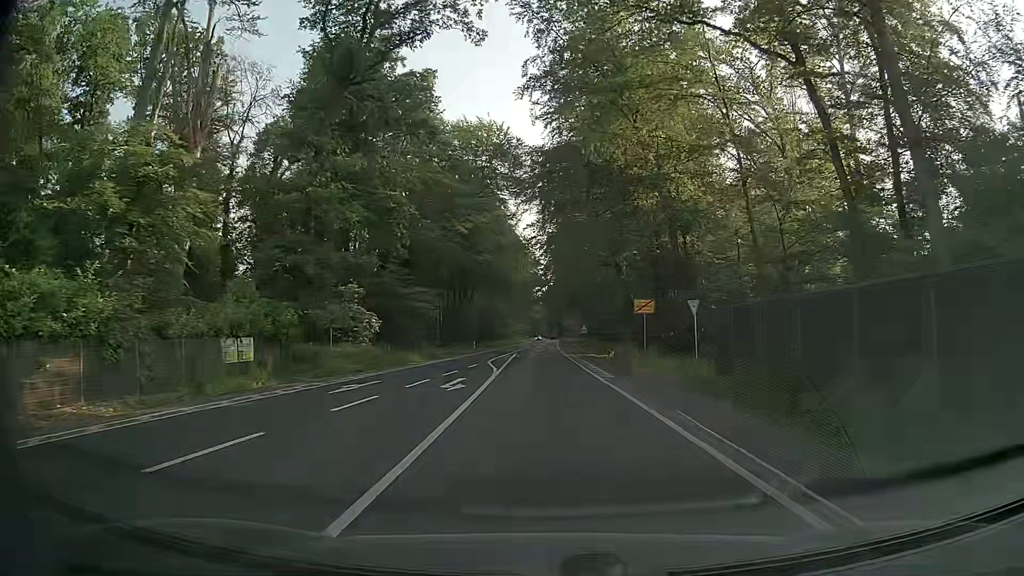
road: secondary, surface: asphalt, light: Day
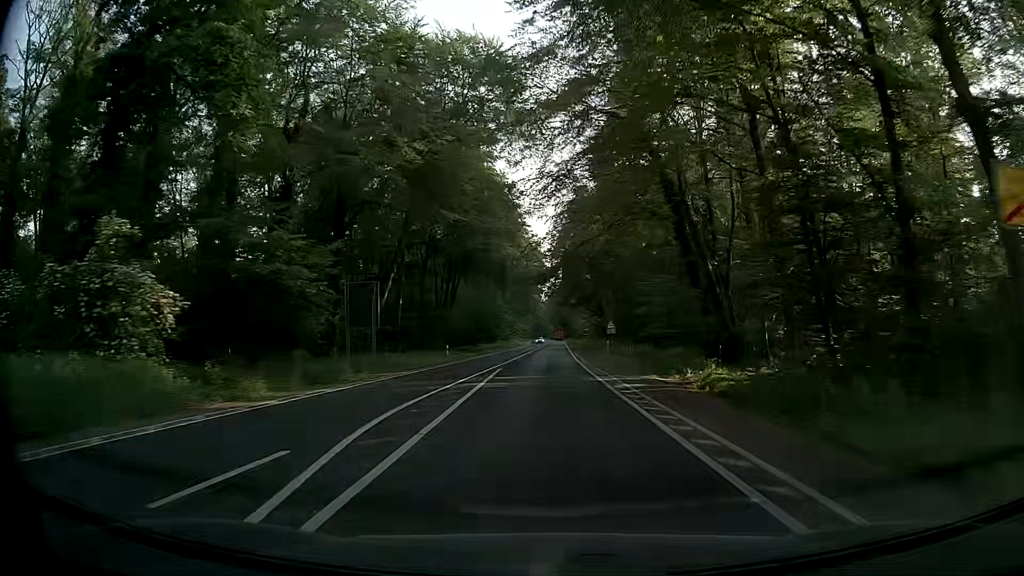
(-0.2, +25.7) m; -1°
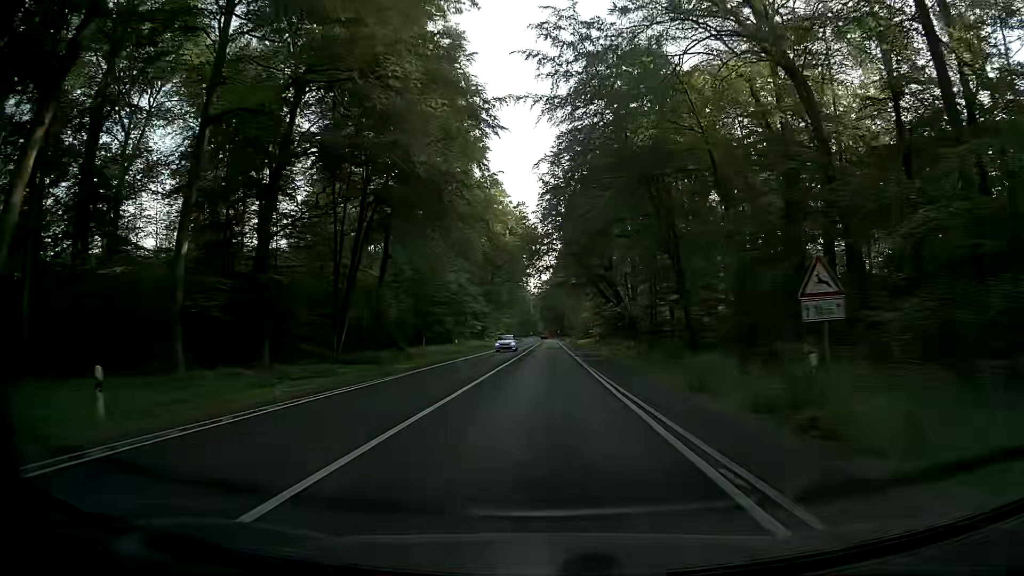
(+0.6, +41.7) m; +2°
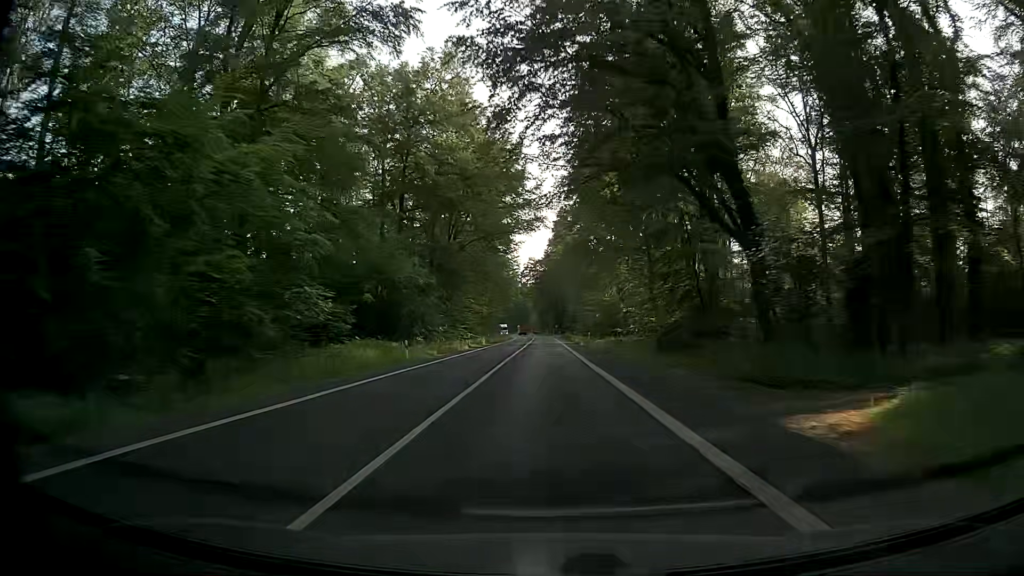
(-0.3, +55.3) m; 0°
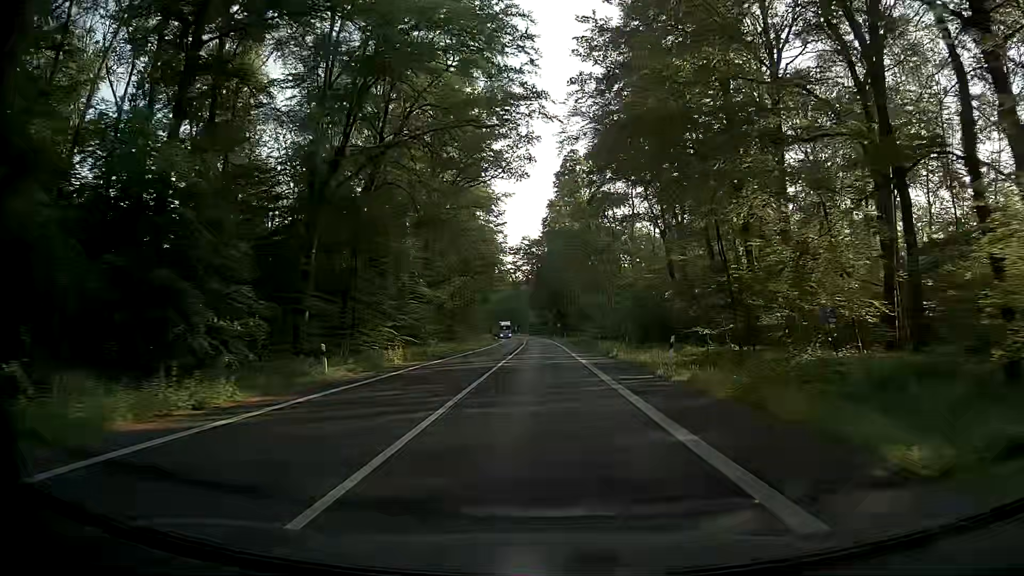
(-0.1, +43.9) m; 0°
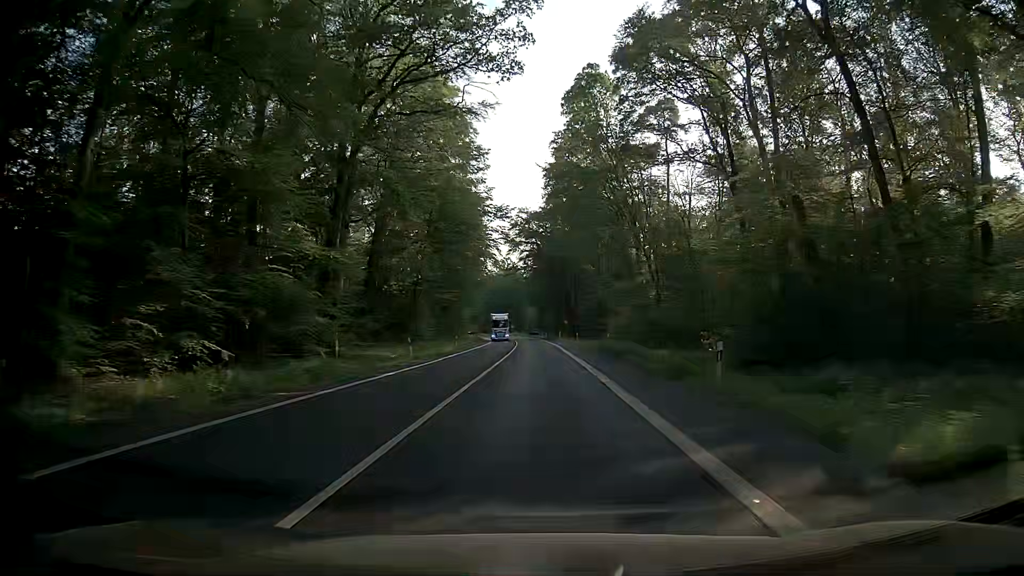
(0.0, +32.8) m; -1°
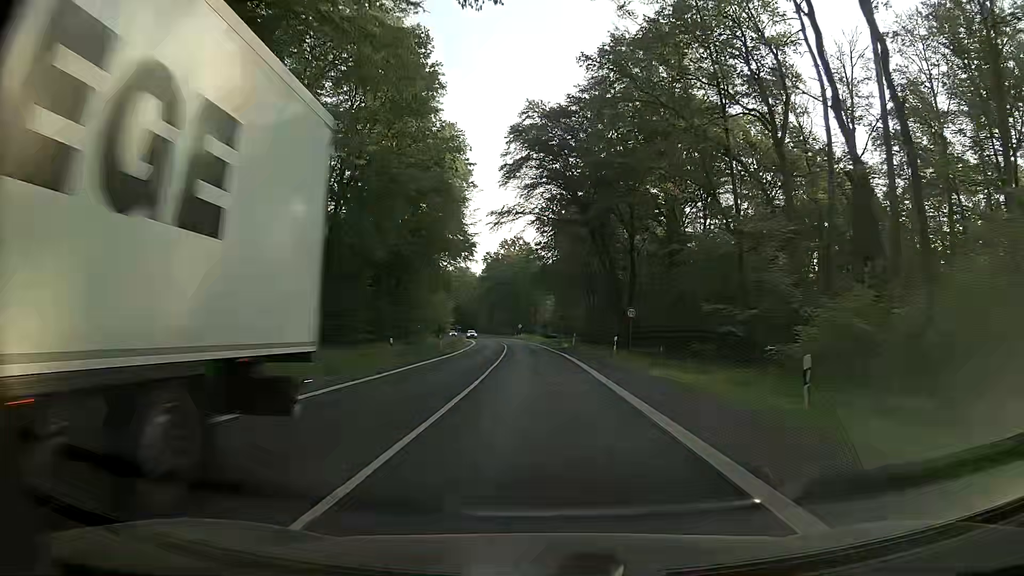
(-0.1, +54.6) m; -1°
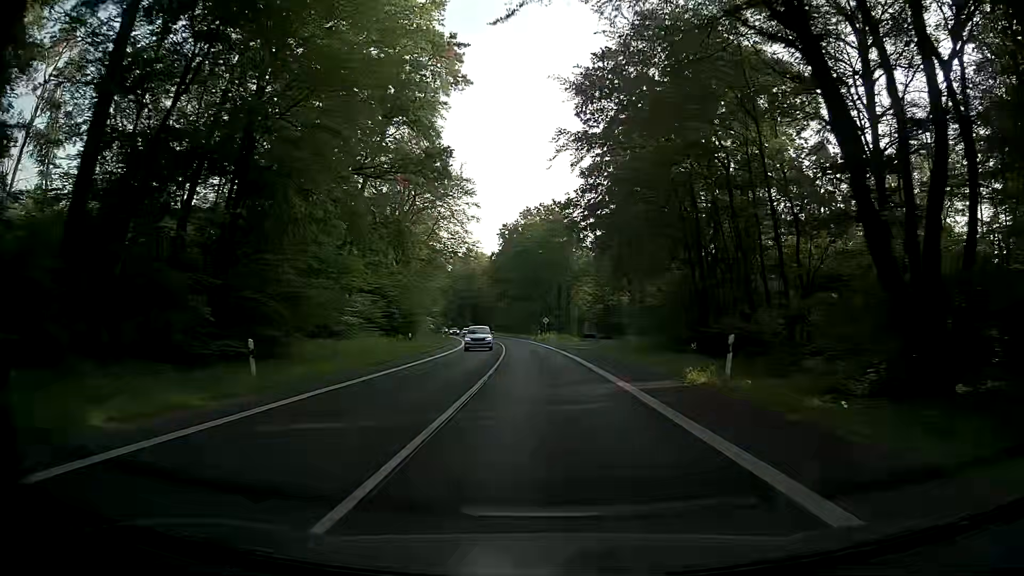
(-1.1, +43.7) m; -2°
(0, +10) (0, +20) (-1, +30) (-1, +40) (-2, +50) (-3, +60) (-4, +70) (-5, +80) (-6, +90) (-8, +100) m
